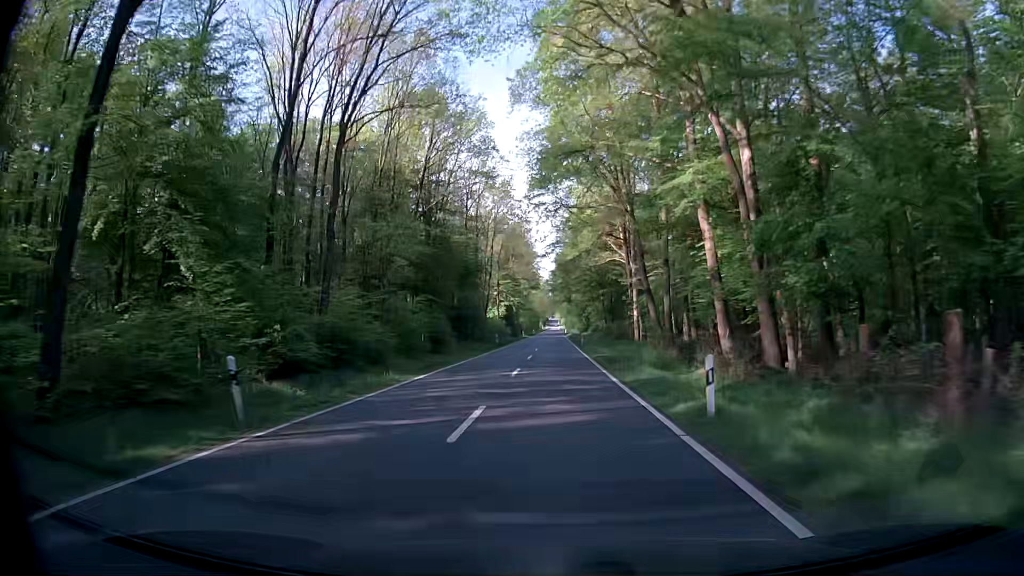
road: secondary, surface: asphalt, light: Day
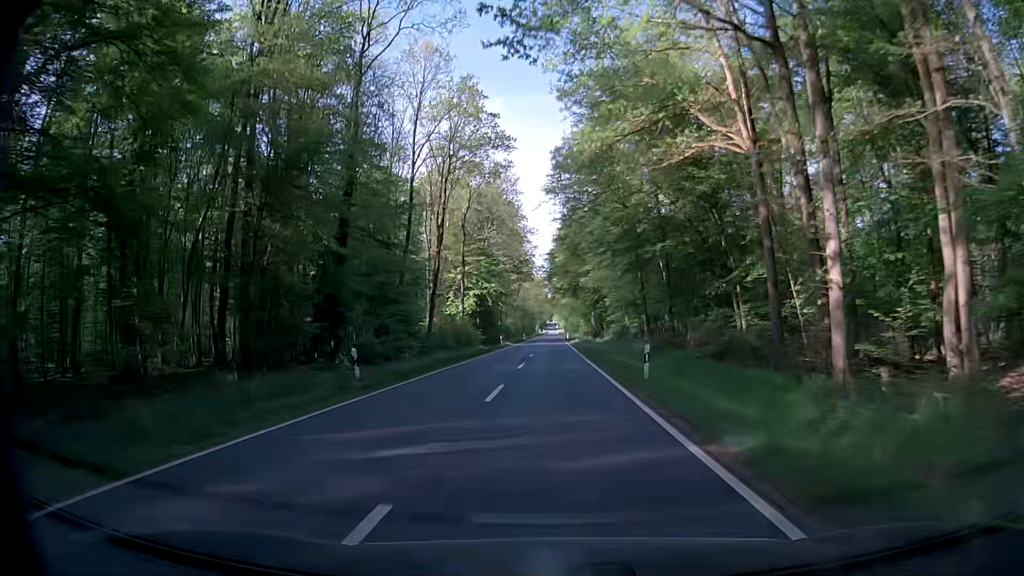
(+0.4, +43.0) m; +1°
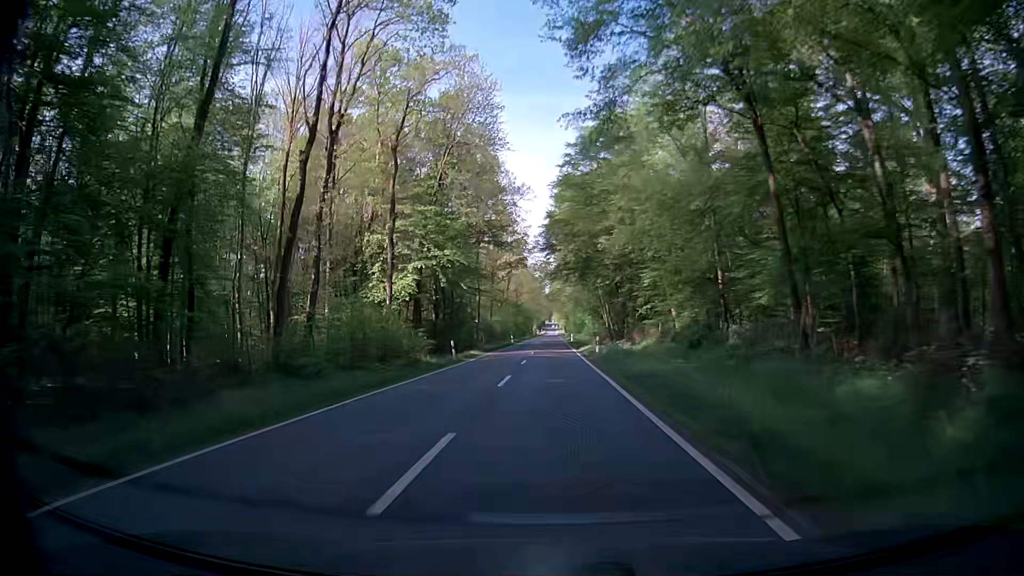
(+0.2, +32.2) m; 0°
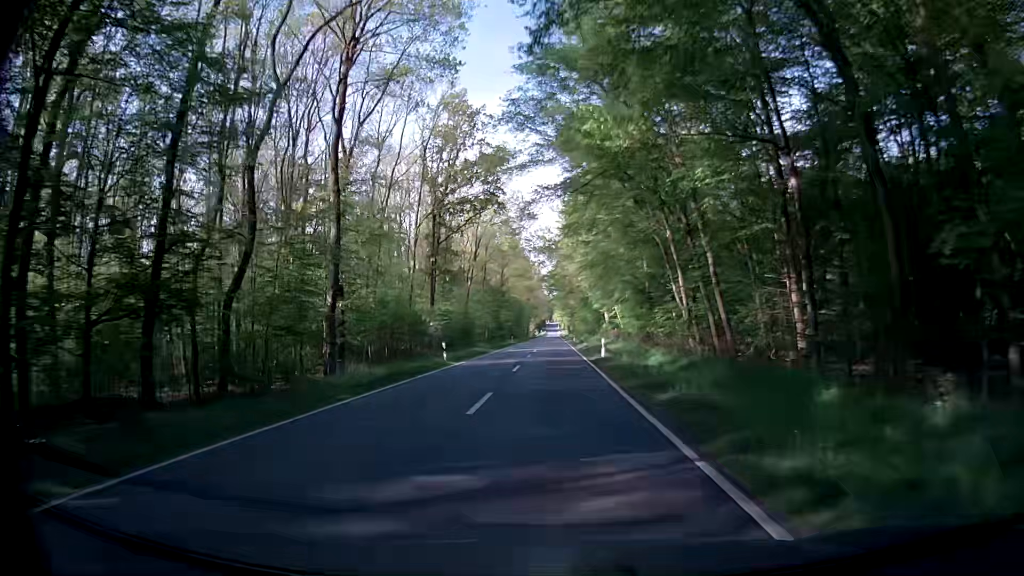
(+0.4, +53.9) m; 0°
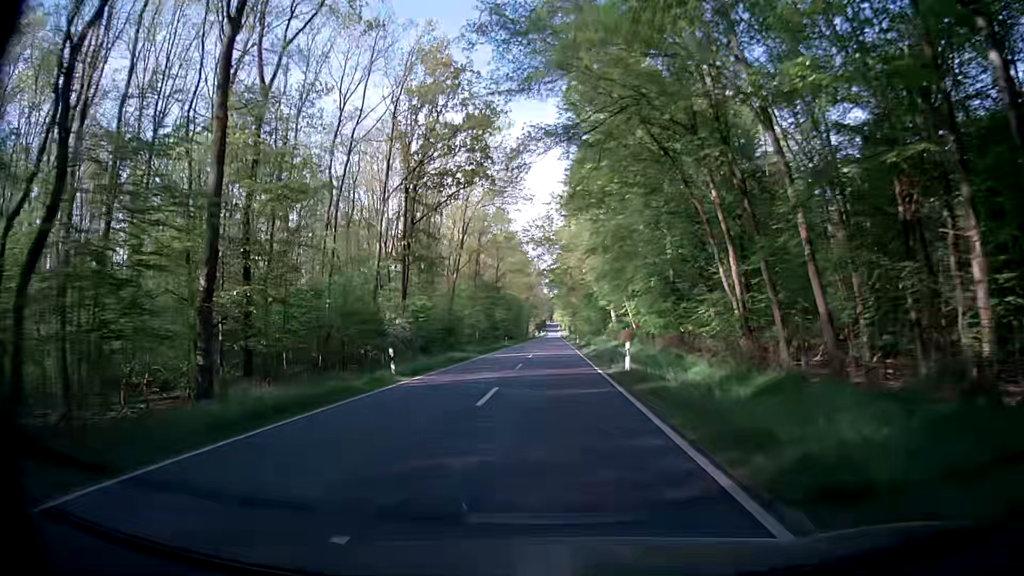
(0.0, +10.7) m; 0°
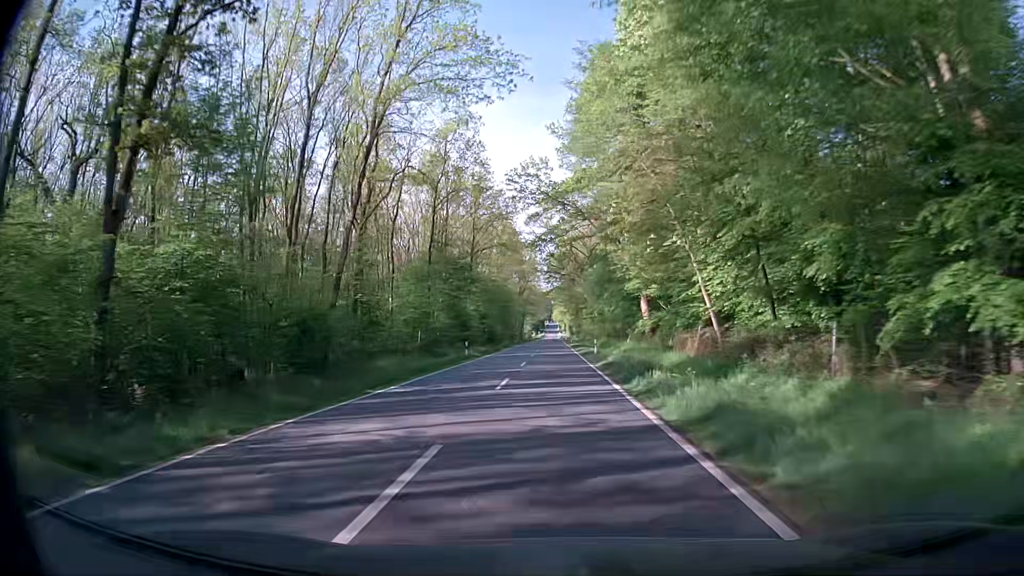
(+0.5, +32.2) m; 0°
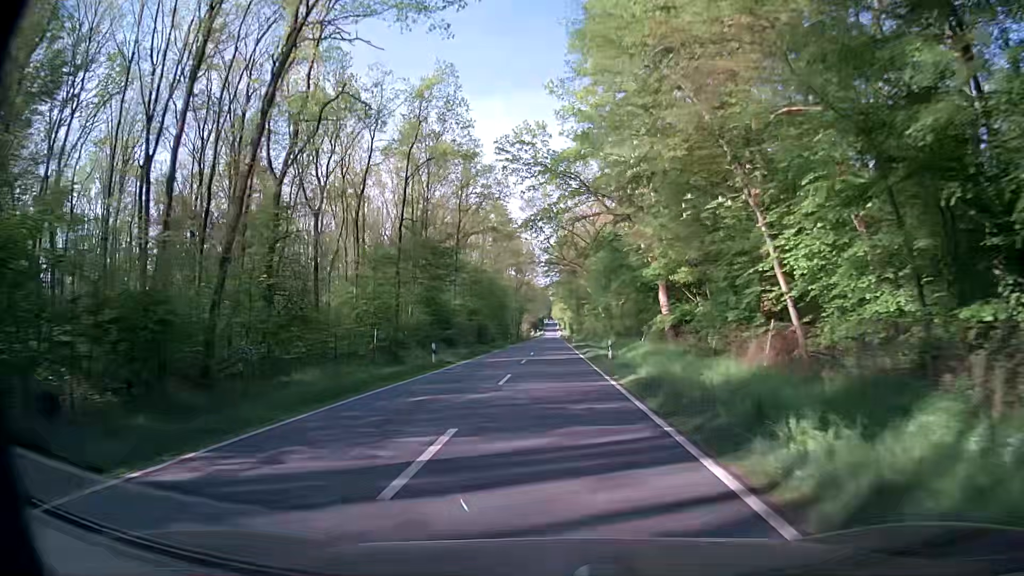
(+0.1, +10.7) m; 0°
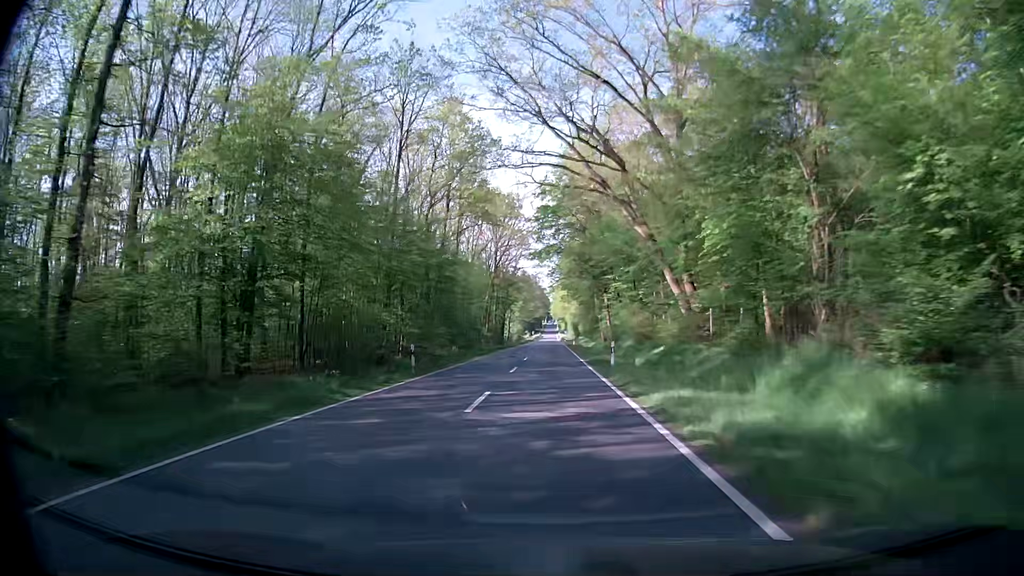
(+0.7, +53.9) m; +1°
(0, +10) (0, +20) (0, +30) (0, +40) (0, +50) (0, +60) (0, +70) (0, +80) (0, +90) (0, +100) m
